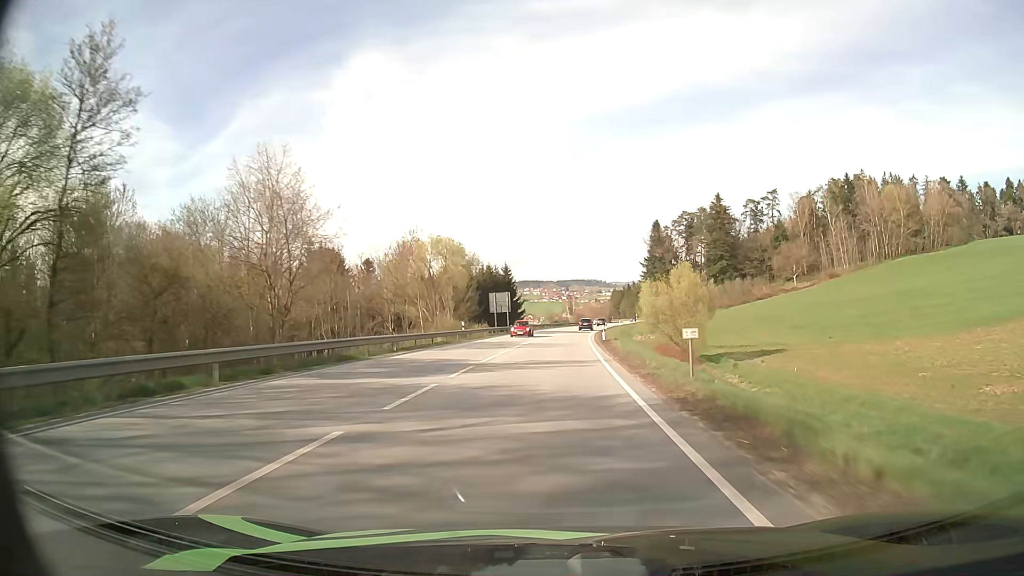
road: primary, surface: asphalt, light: Day
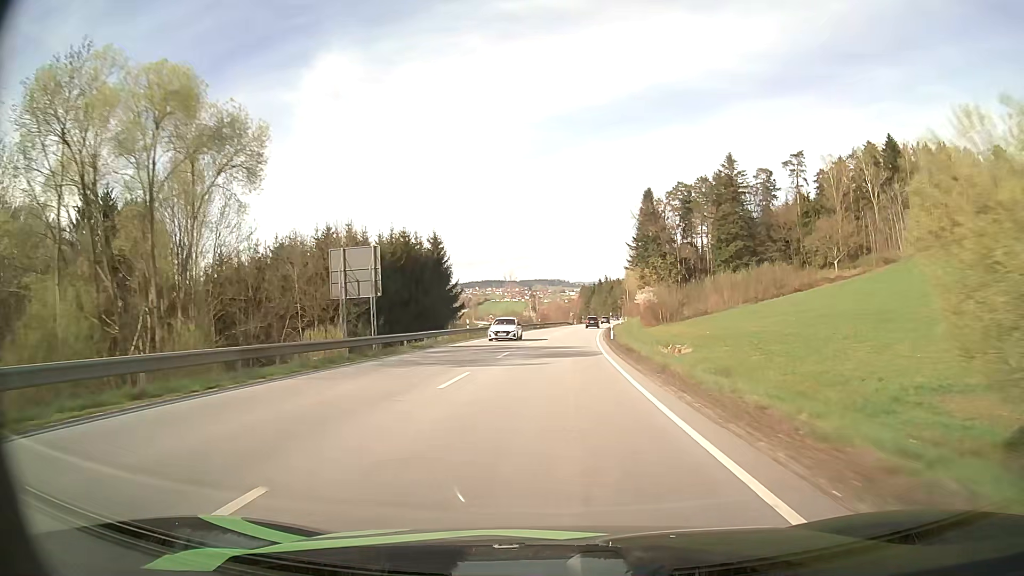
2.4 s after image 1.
(+1.4, +51.3) m; +3°
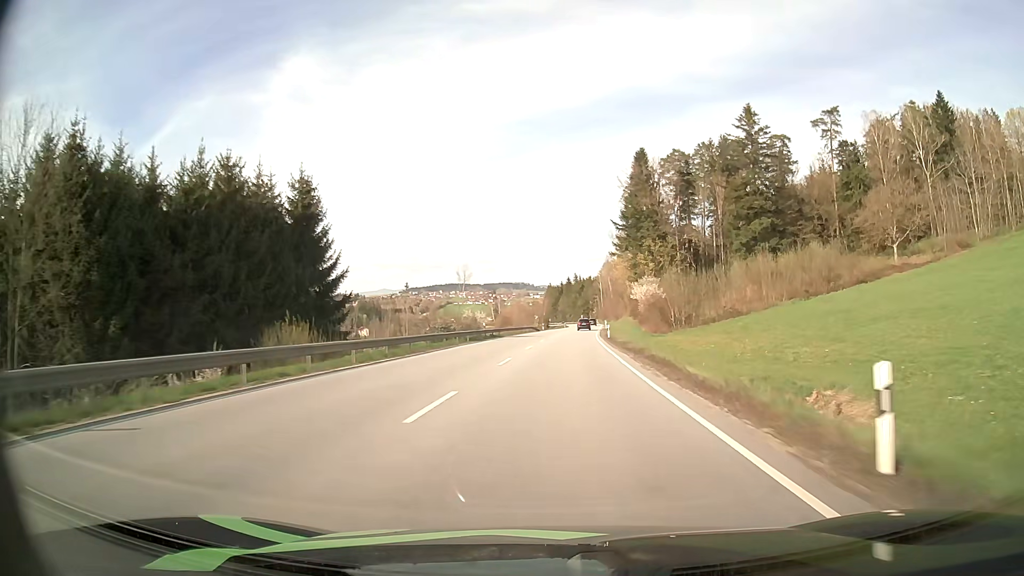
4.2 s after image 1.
(+1.0, +40.3) m; +3°
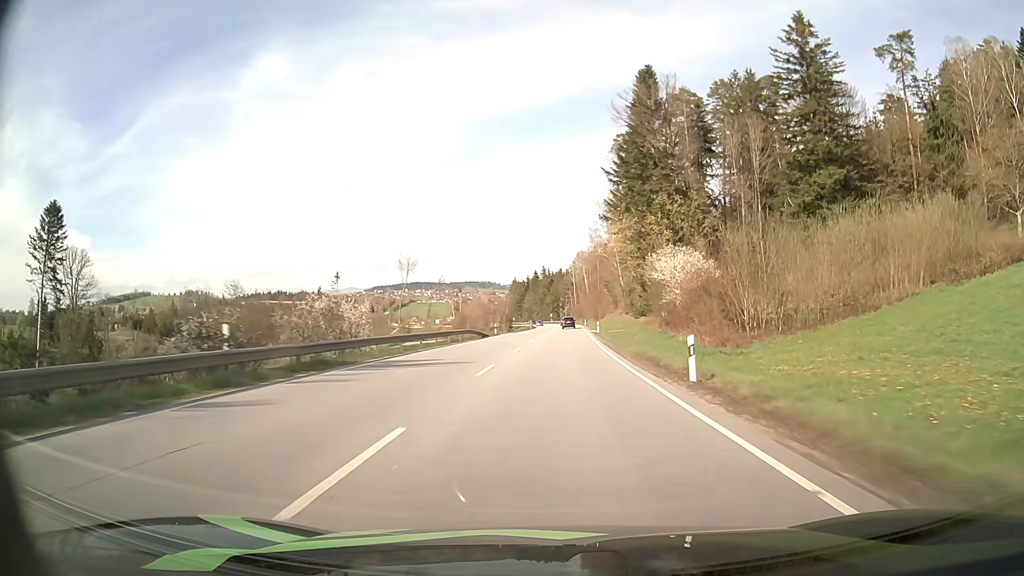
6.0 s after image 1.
(+1.0, +40.4) m; +3°
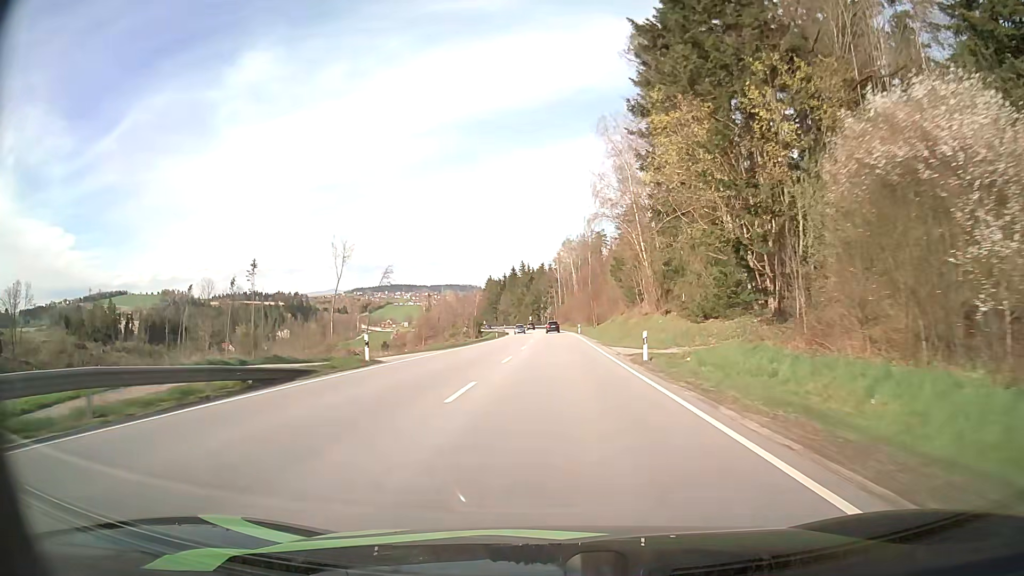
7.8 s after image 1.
(+0.7, +41.2) m; +2°
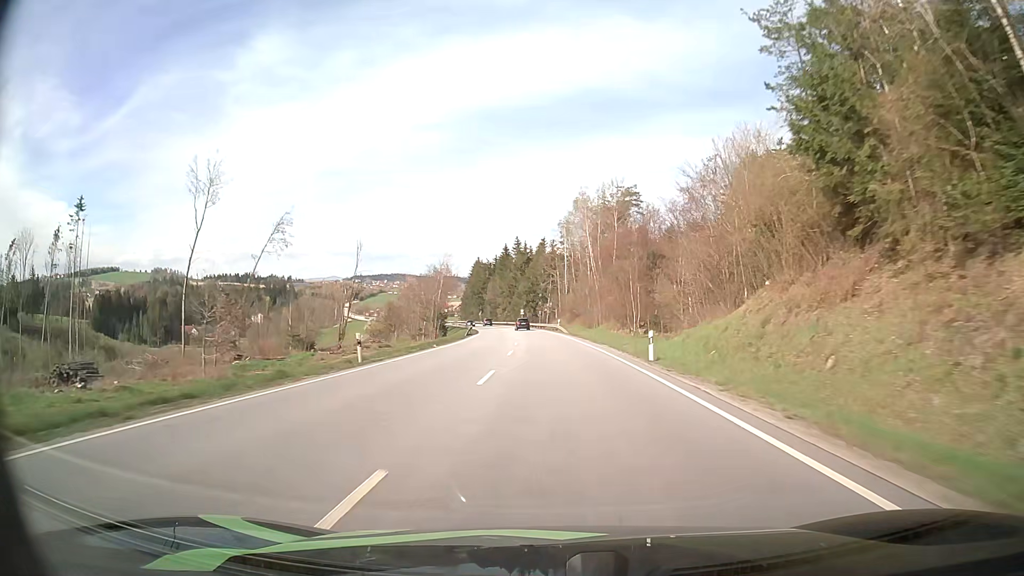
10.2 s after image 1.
(+0.2, +57.4) m; 0°
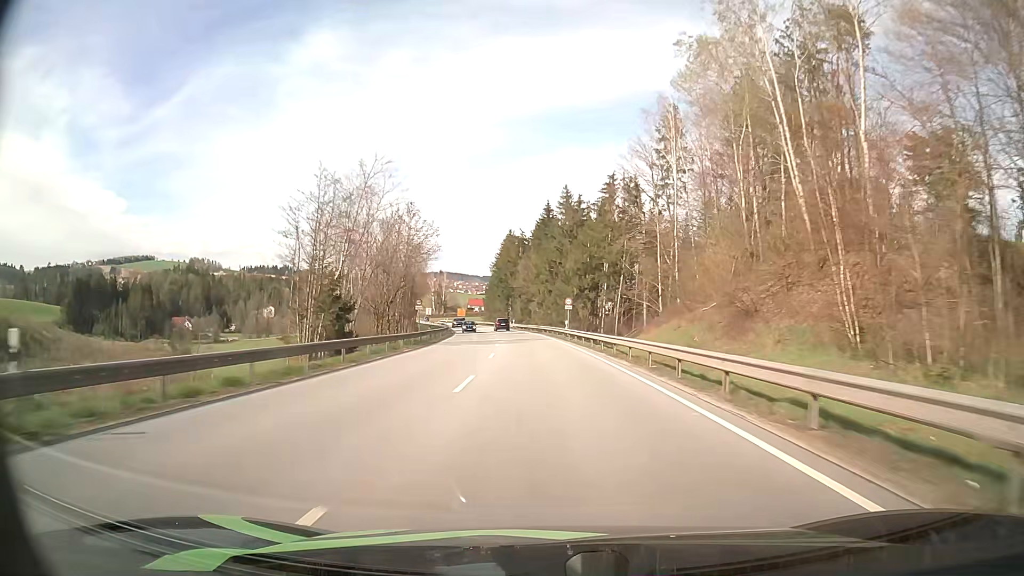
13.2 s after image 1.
(-2.1, +73.5) m; -4°
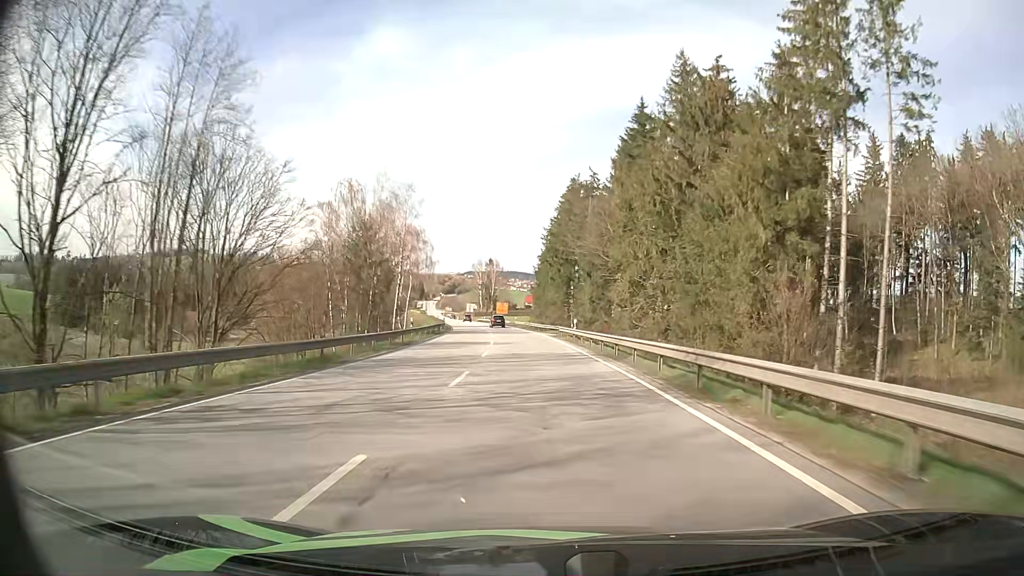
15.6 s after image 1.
(-2.6, +58.3) m; -6°
(0, +10) (0, +20) (-1, +30) (-1, +40) (-2, +50) (-3, +60) (-4, +70) (-6, +80) (-7, +90) (-9, +99) m
